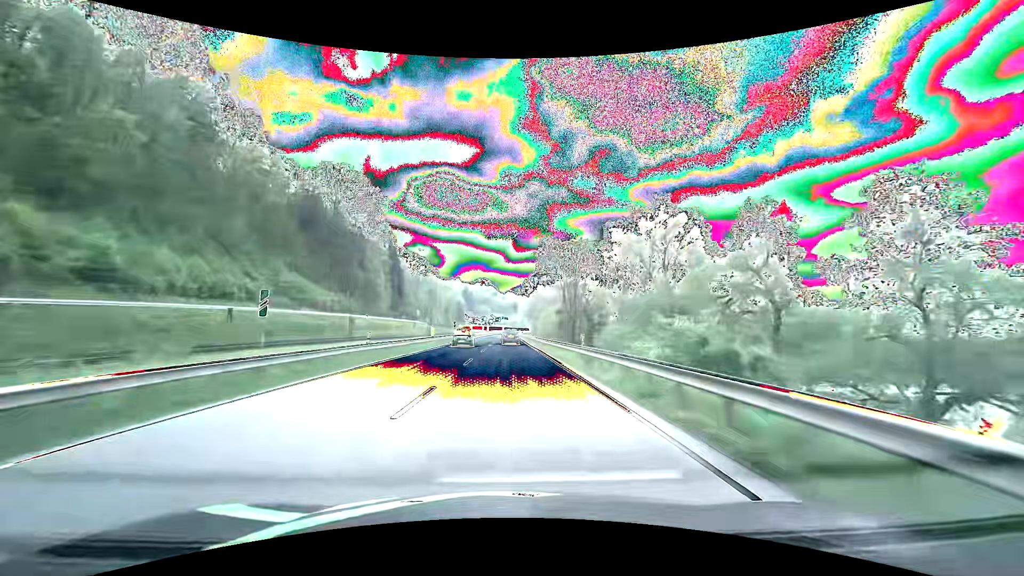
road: primary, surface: asphalt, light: Day
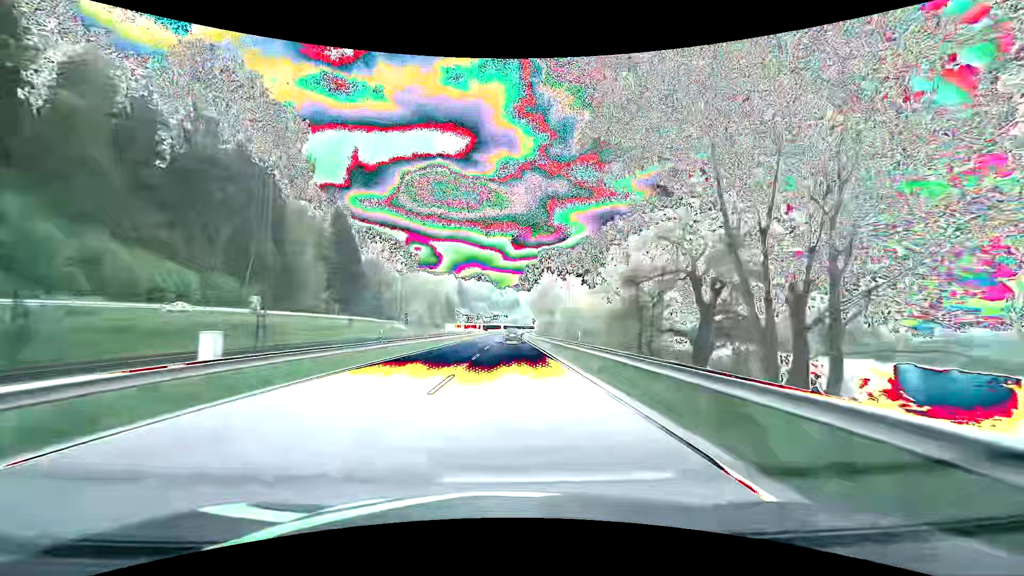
(0.0, +46.4) m; 0°
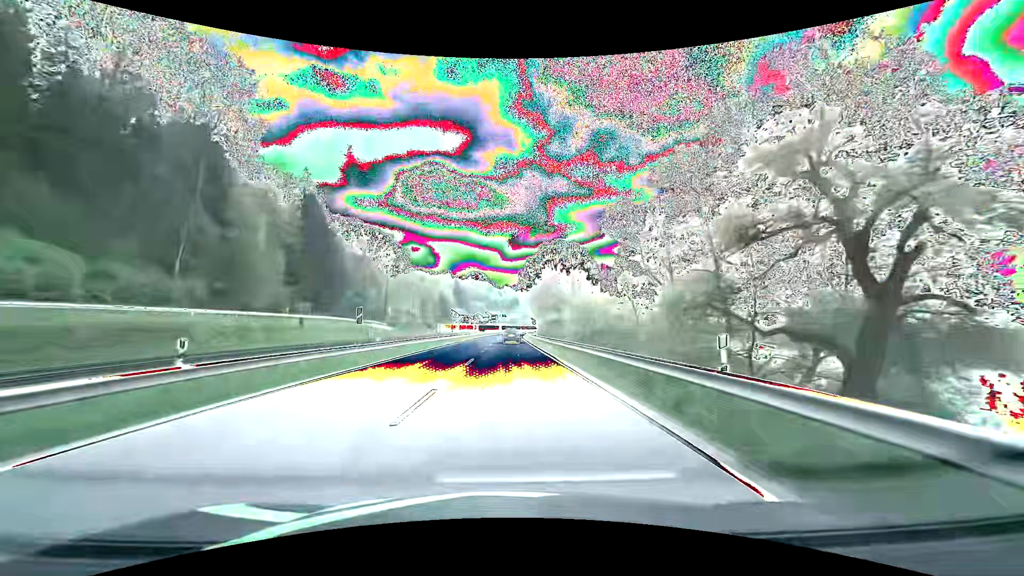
(0.0, +15.6) m; 0°
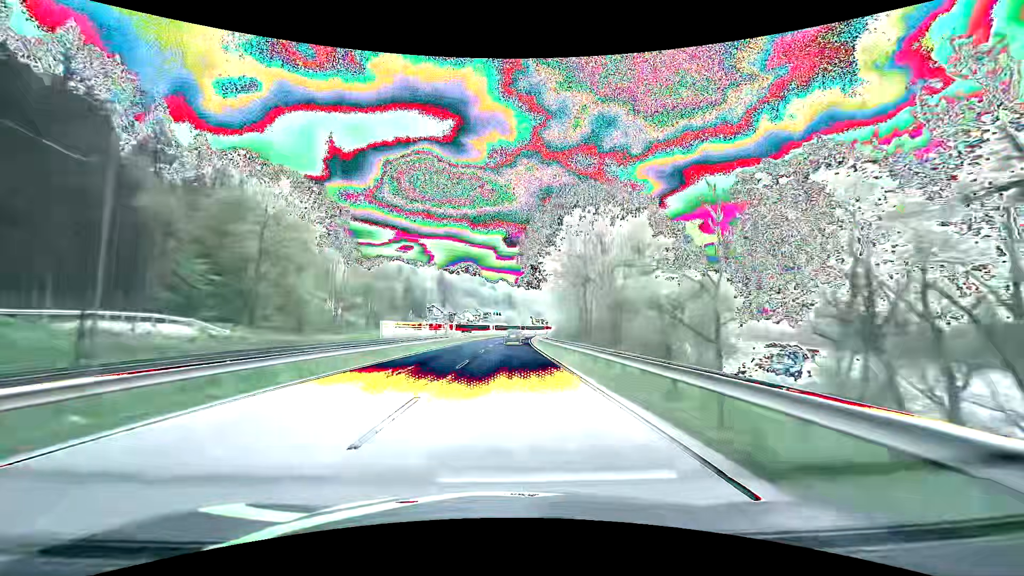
(+0.2, +62.6) m; 0°
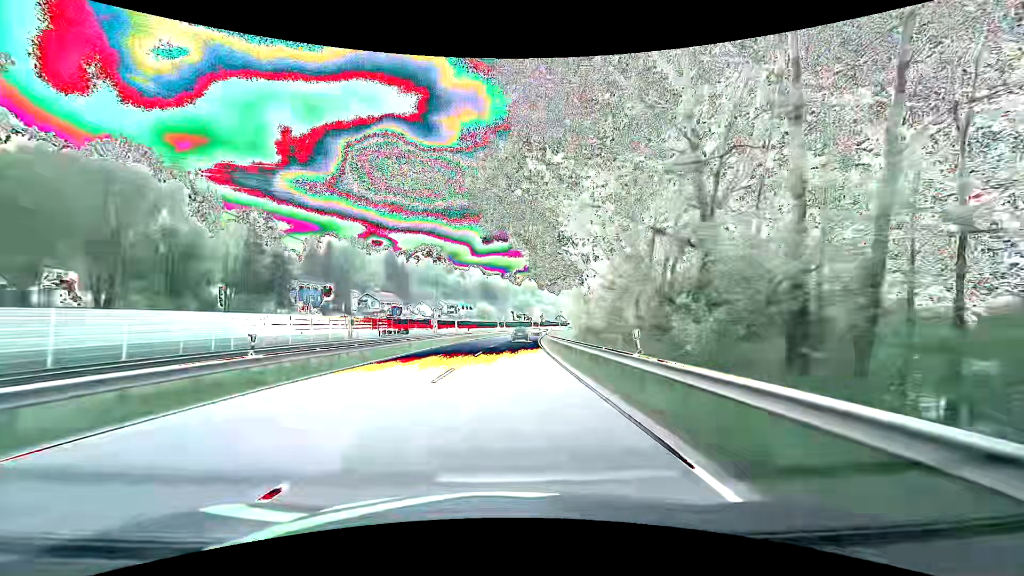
(+1.5, +78.8) m; +3°
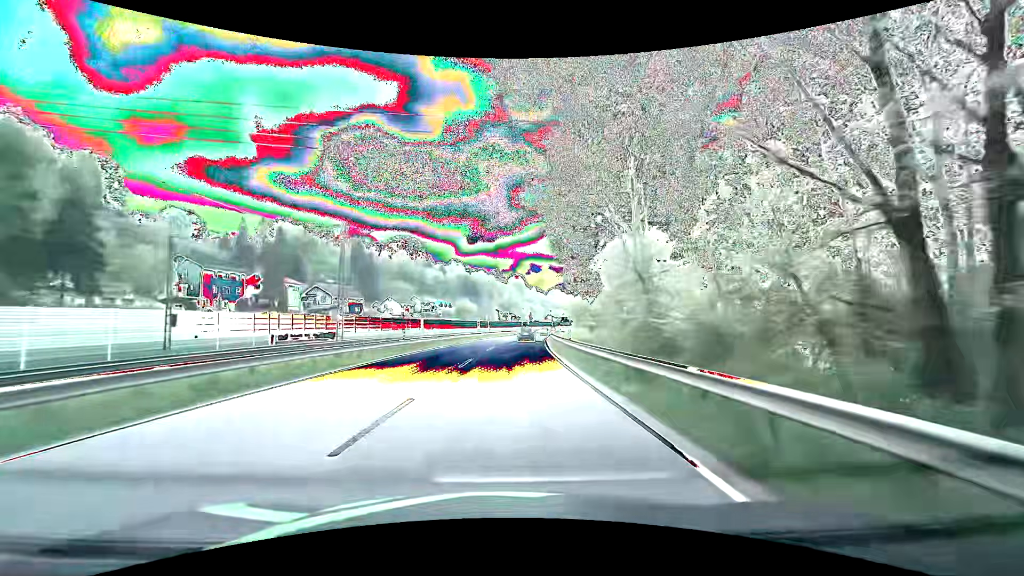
(+0.5, +31.6) m; +2°
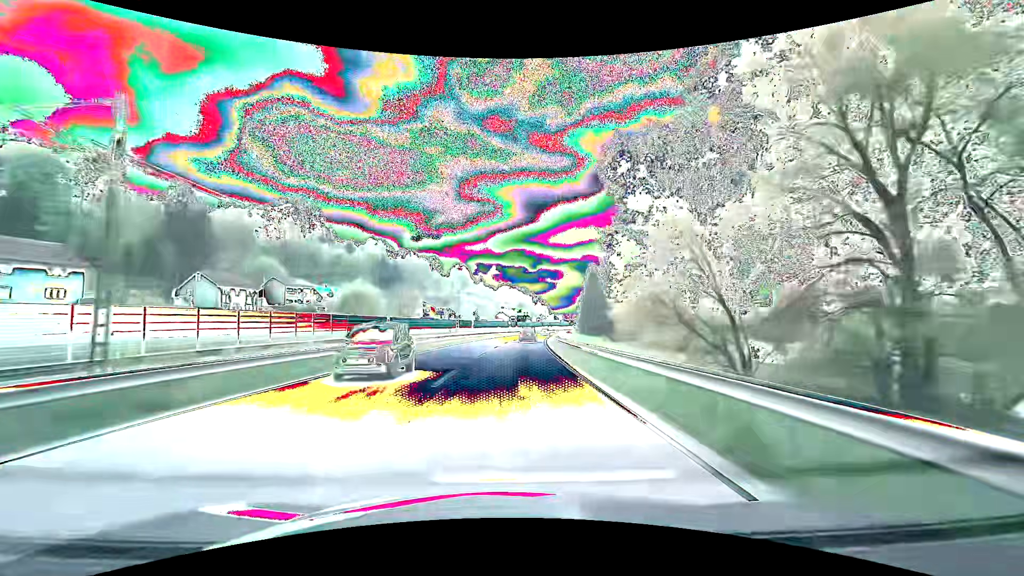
(+3.8, +78.8) m; +6°
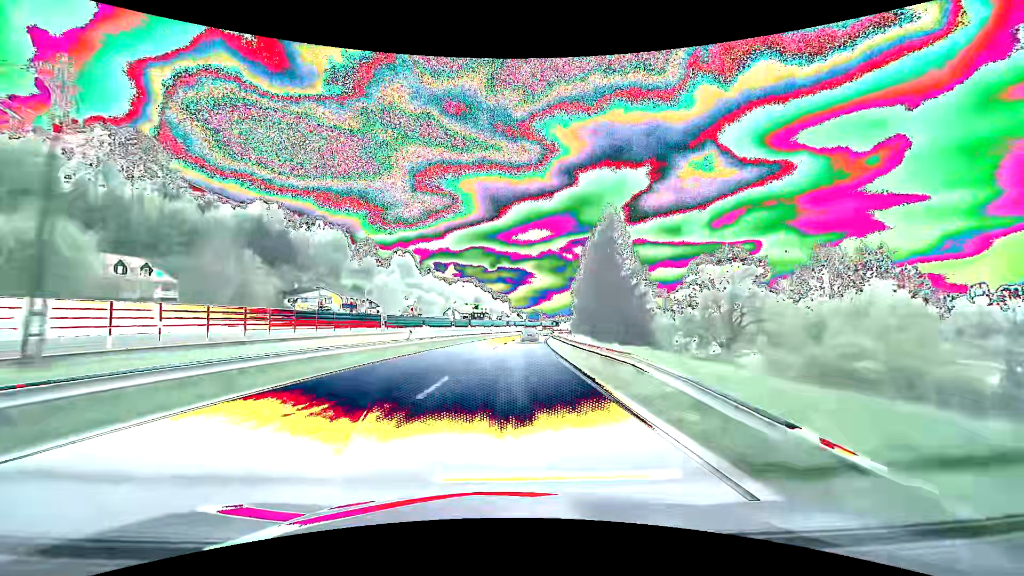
(+2.5, +63.1) m; +5°
(0, +10) (0, +20) (+1, +30) (+1, +40) (+2, +50) (+2, +60) (+3, +70) (+4, +80) (+5, +90) (+7, +100) m
